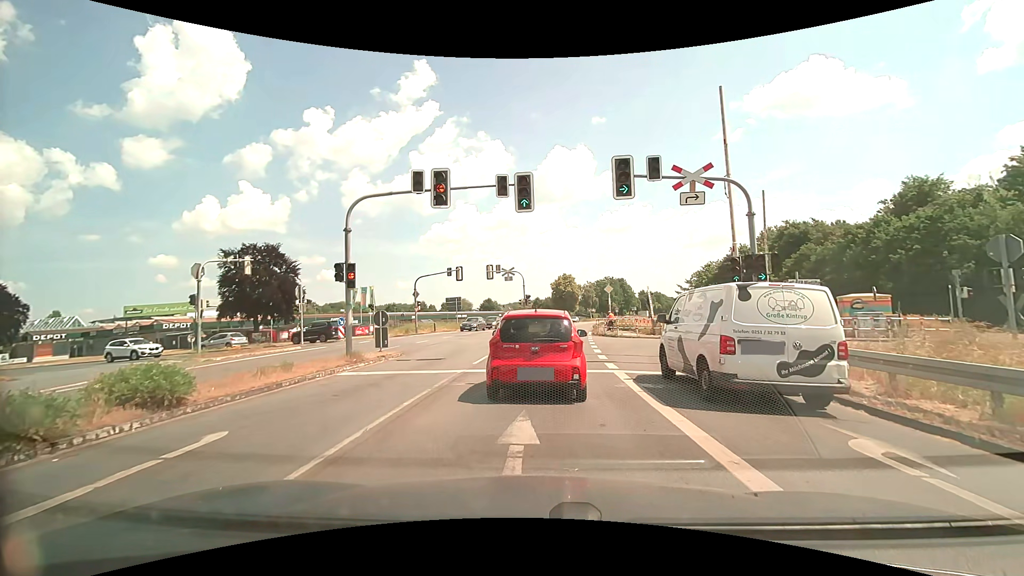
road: primary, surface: asphalt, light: Day
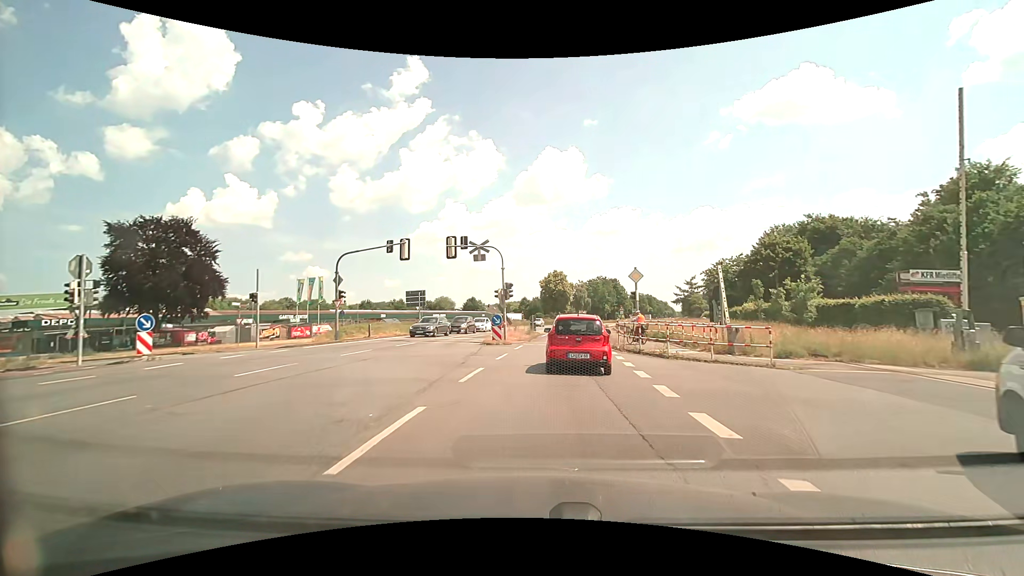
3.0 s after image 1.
(0.0, +16.7) m; 0°
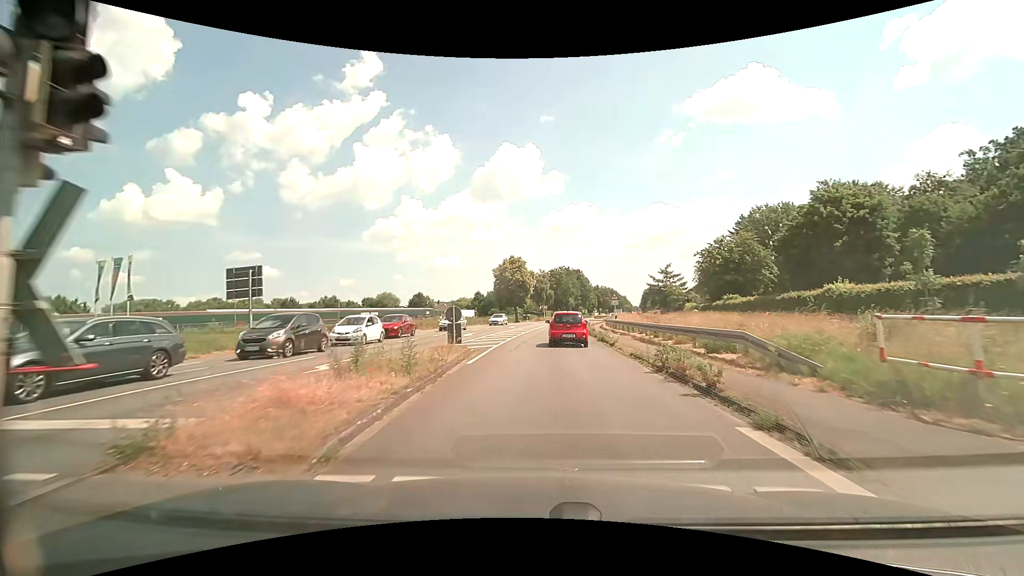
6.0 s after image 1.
(+1.3, +26.1) m; +6°
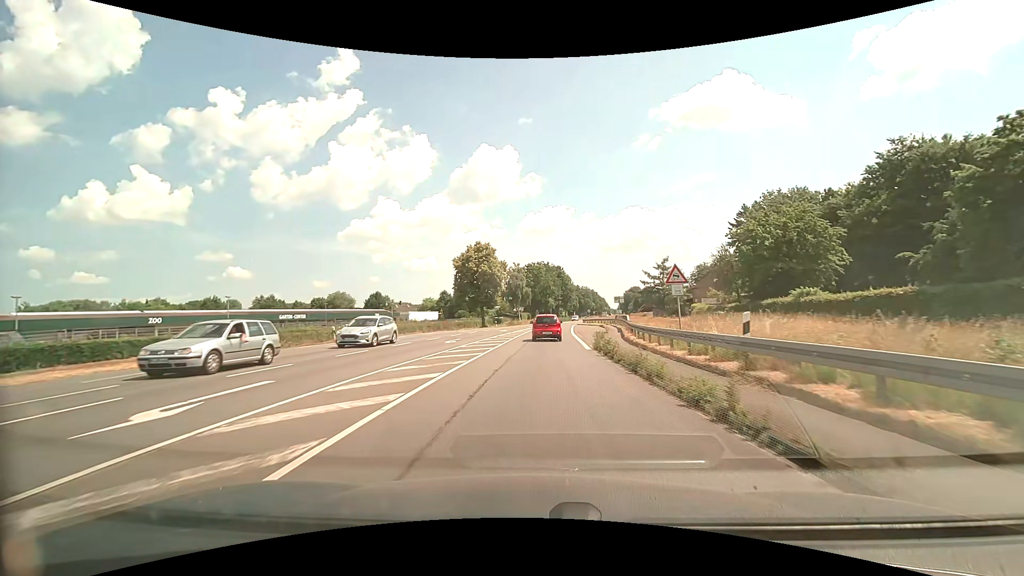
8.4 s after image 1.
(+0.6, +25.7) m; +2°
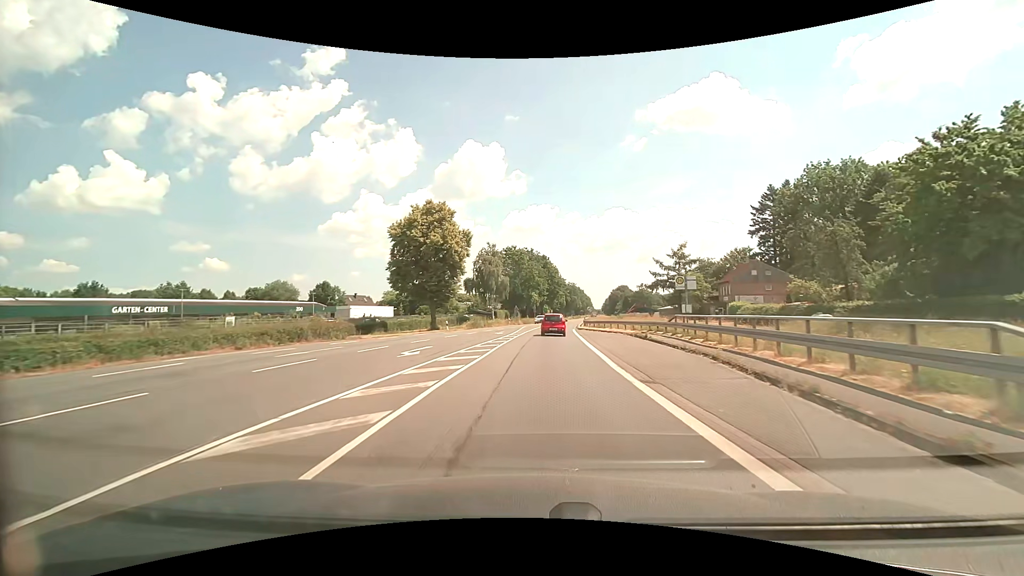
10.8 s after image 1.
(+0.4, +30.6) m; +2°
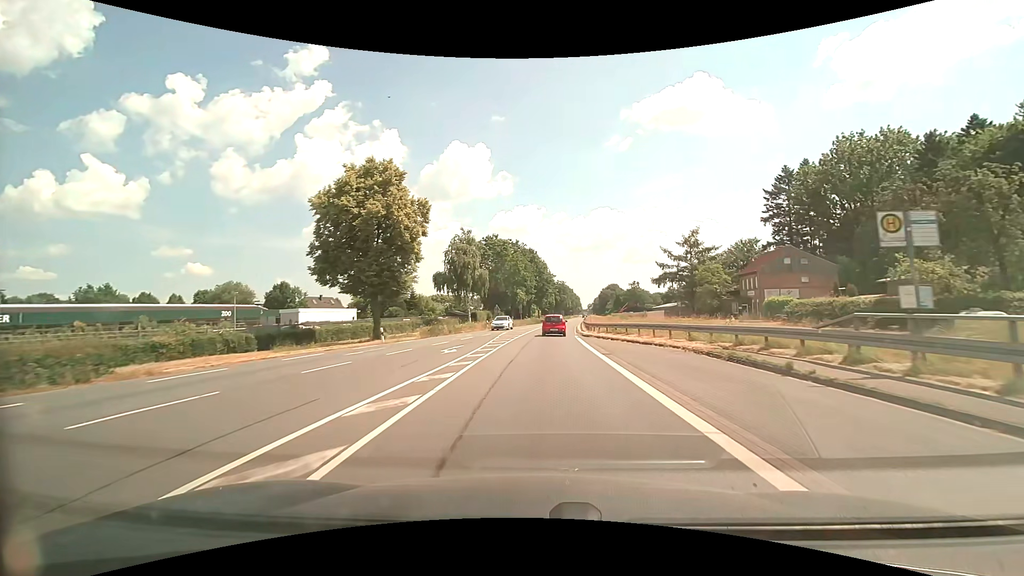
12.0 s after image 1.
(+0.3, +16.8) m; +2°
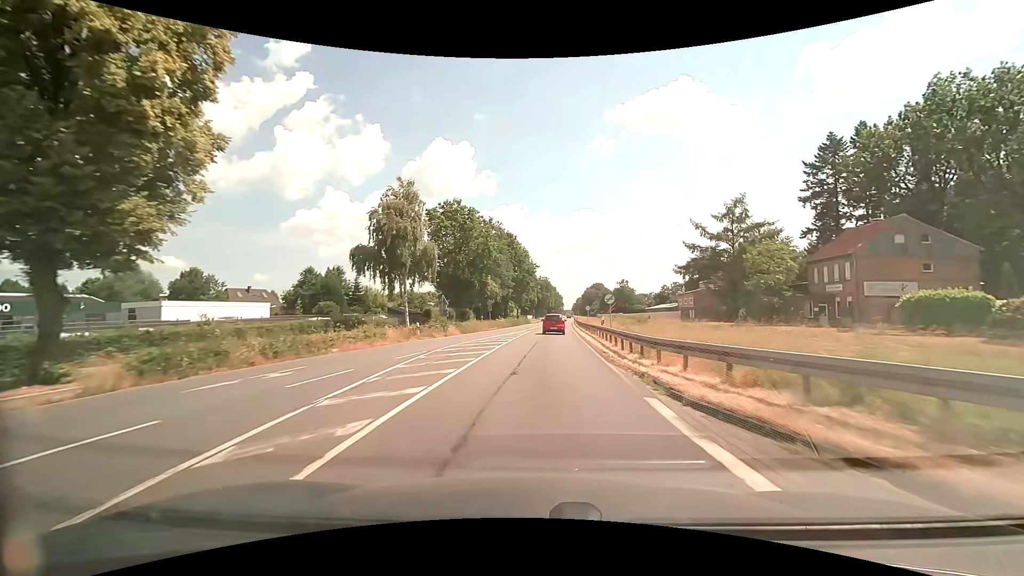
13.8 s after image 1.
(+0.5, +26.8) m; +2°
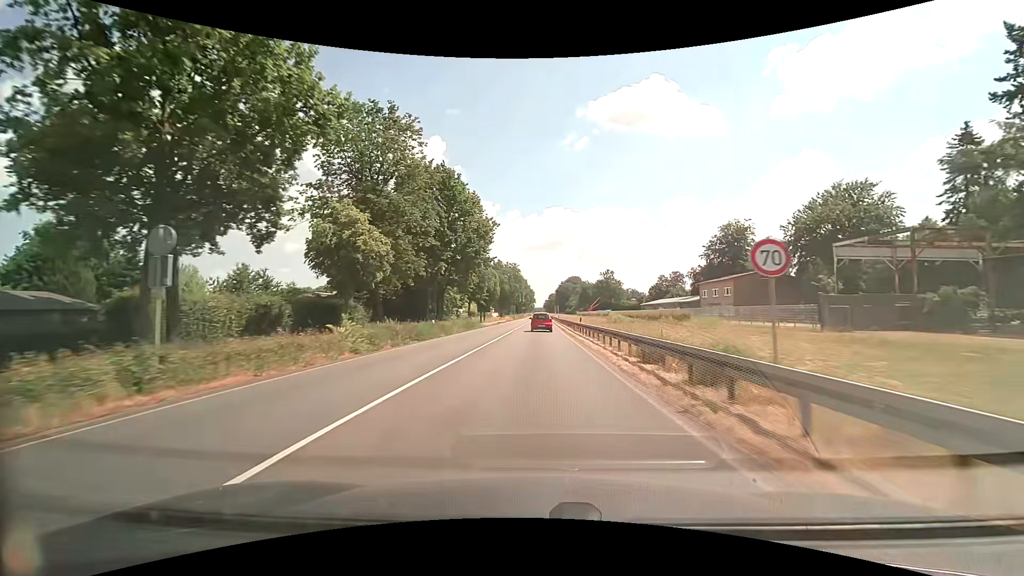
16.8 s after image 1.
(+1.8, +48.3) m; +4°
(0, +10) (0, +20) (0, +30) (0, +40) (0, +50) (0, +60) (+1, +70) (+1, +80) (+1, +90) (+1, +100) m
